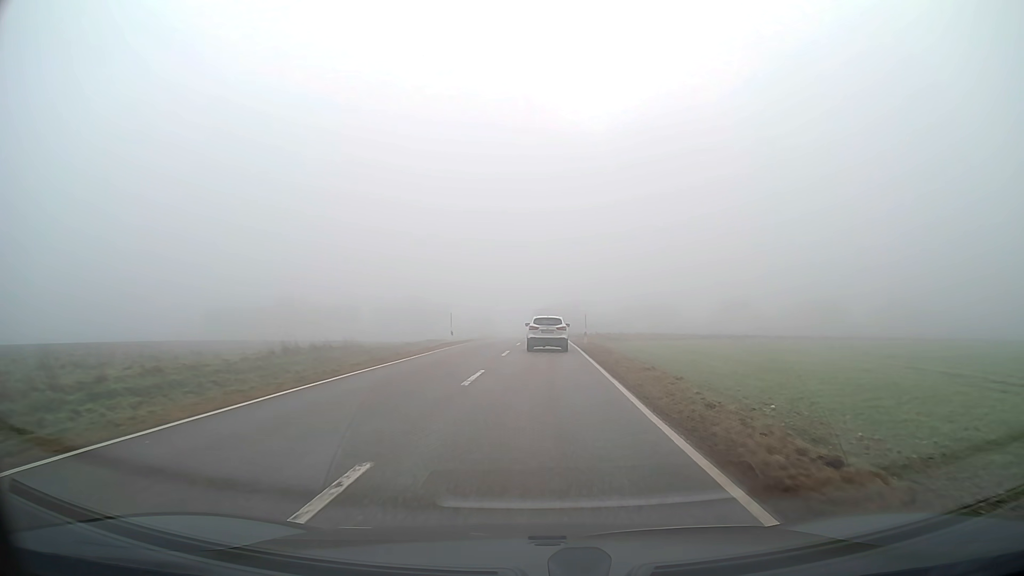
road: tertiary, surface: asphalt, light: Day
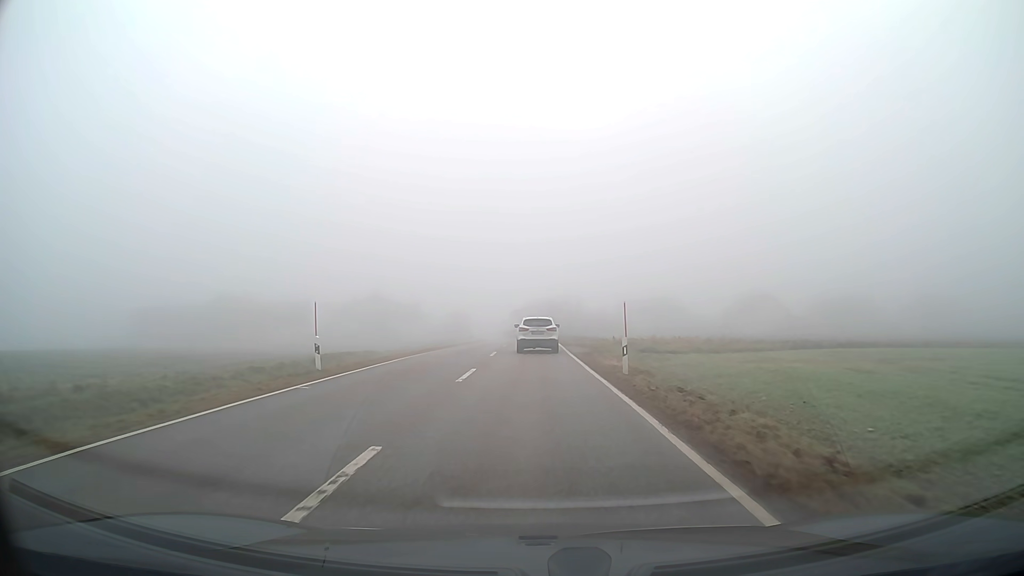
(+0.3, +22.9) m; +1°
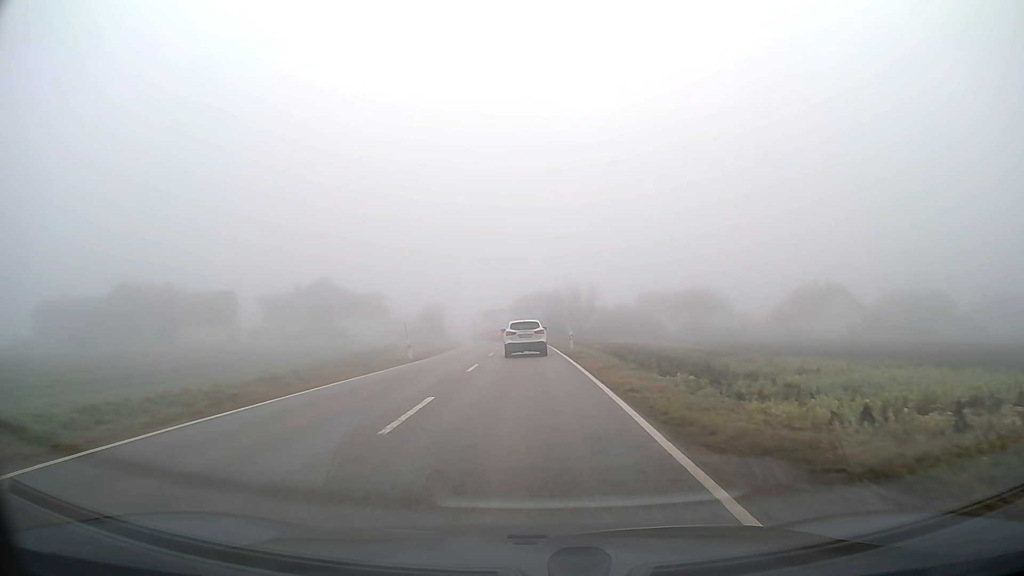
(0.0, +29.9) m; 0°
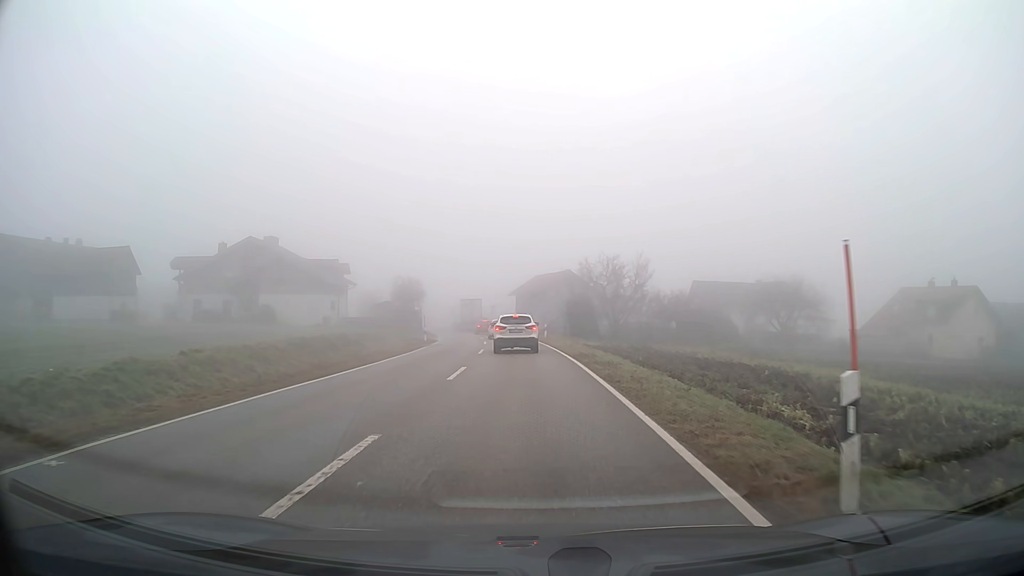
(-0.2, +28.3) m; -1°
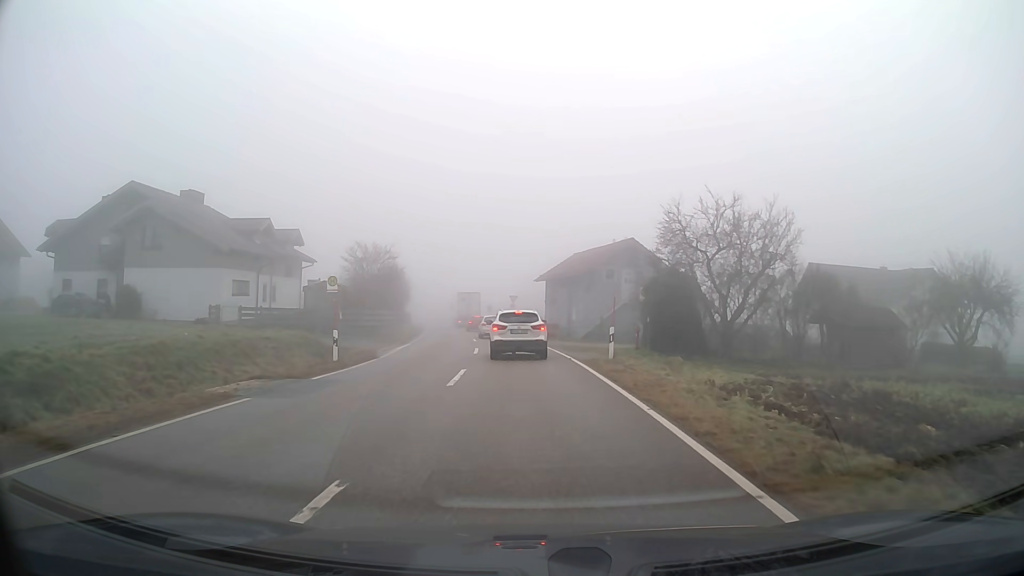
(-0.5, +25.6) m; -3°
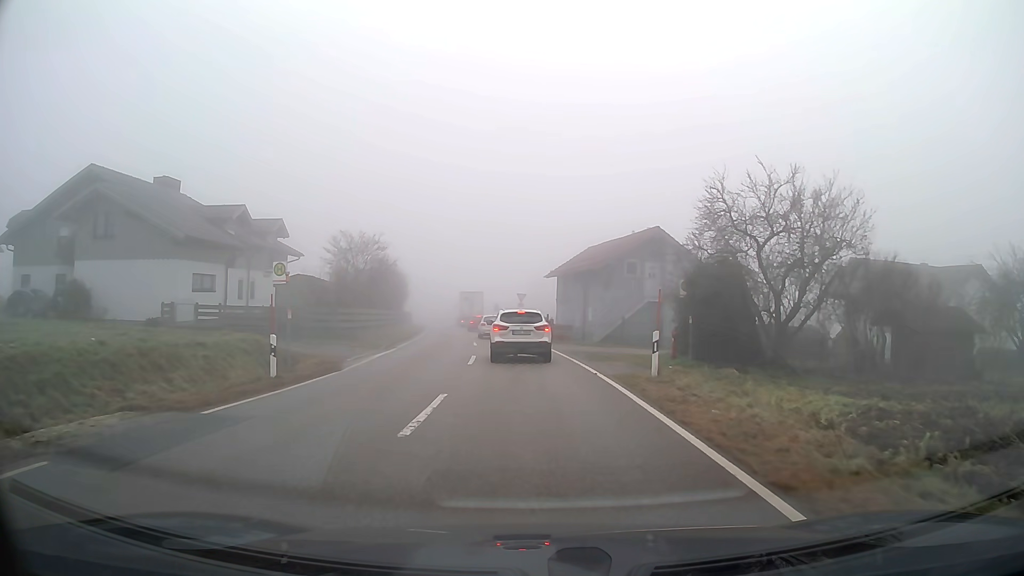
(0.0, +5.6) m; -1°
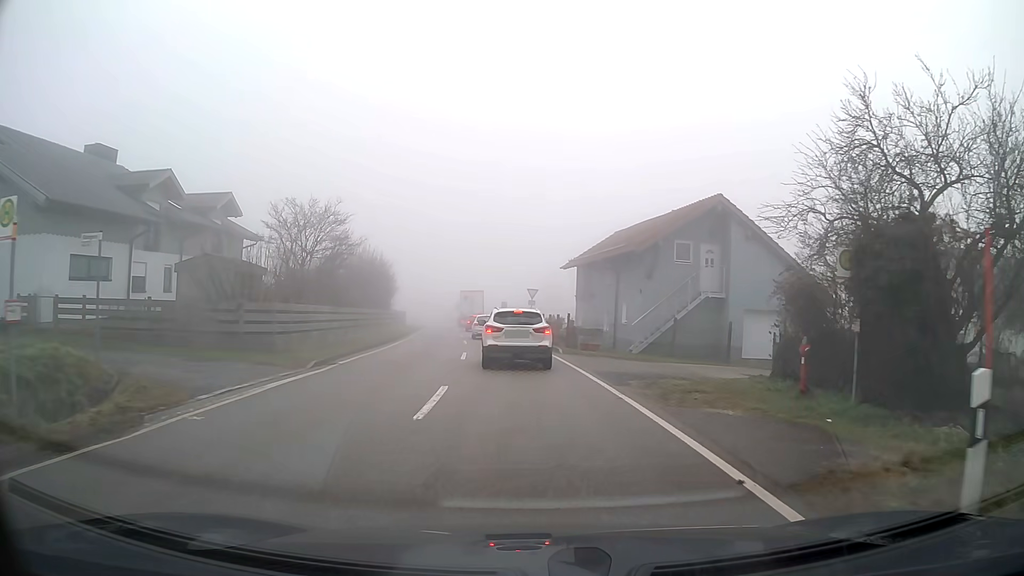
(-0.1, +10.3) m; -1°
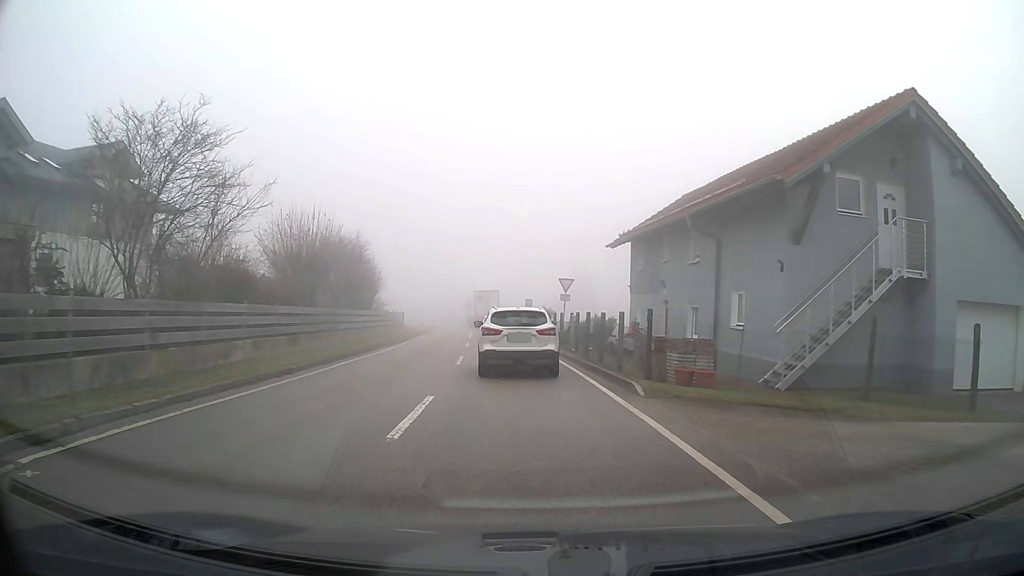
(-0.2, +13.5) m; -2°
(0, +10) (-1, +20) (-1, +30) (-2, +40) (-3, +50) (-3, +60) (-4, +70) (-5, +80) (-8, +89) (-12, +98) m
